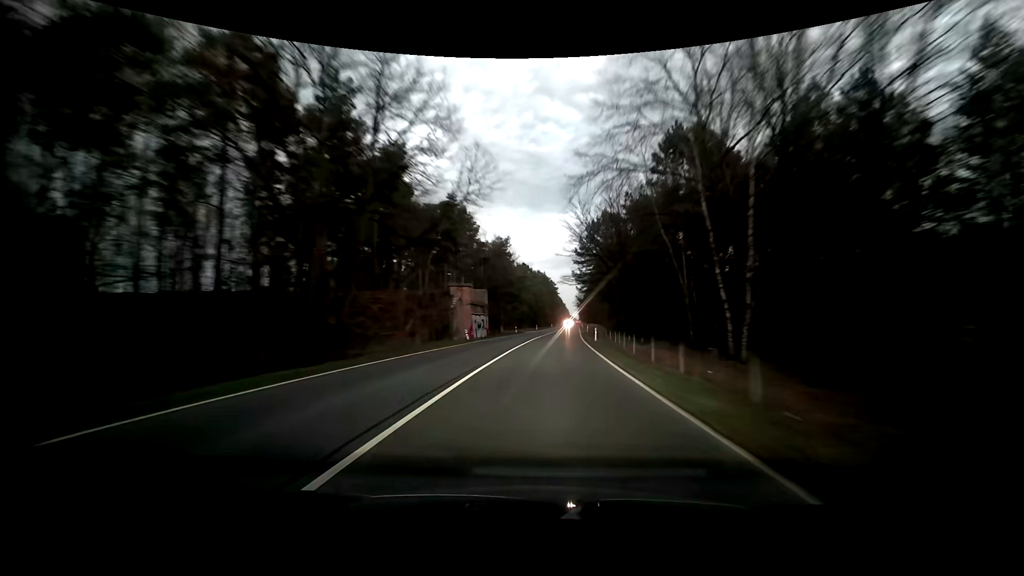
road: primary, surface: asphalt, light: Dusk
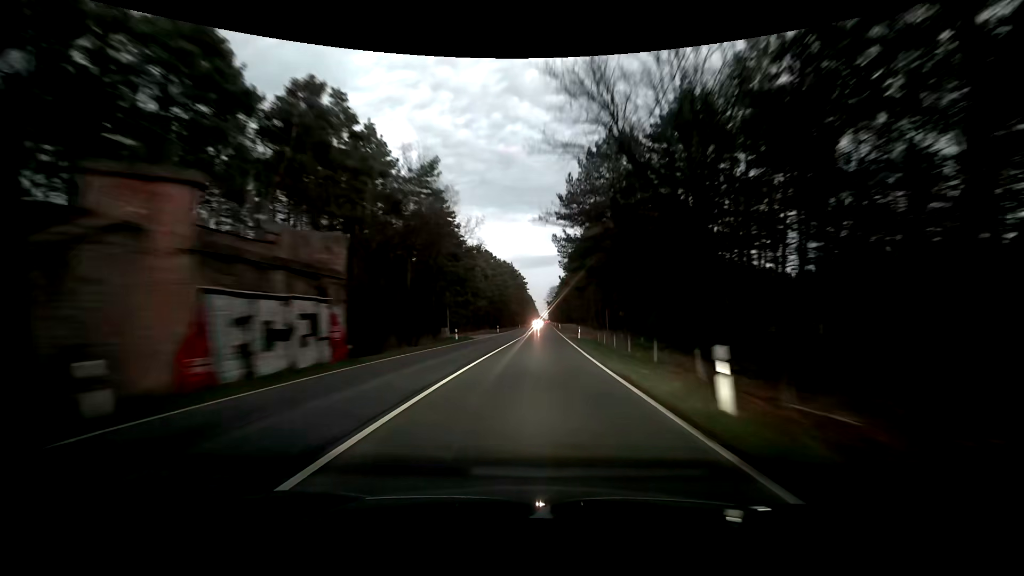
(+0.8, +30.7) m; +3°
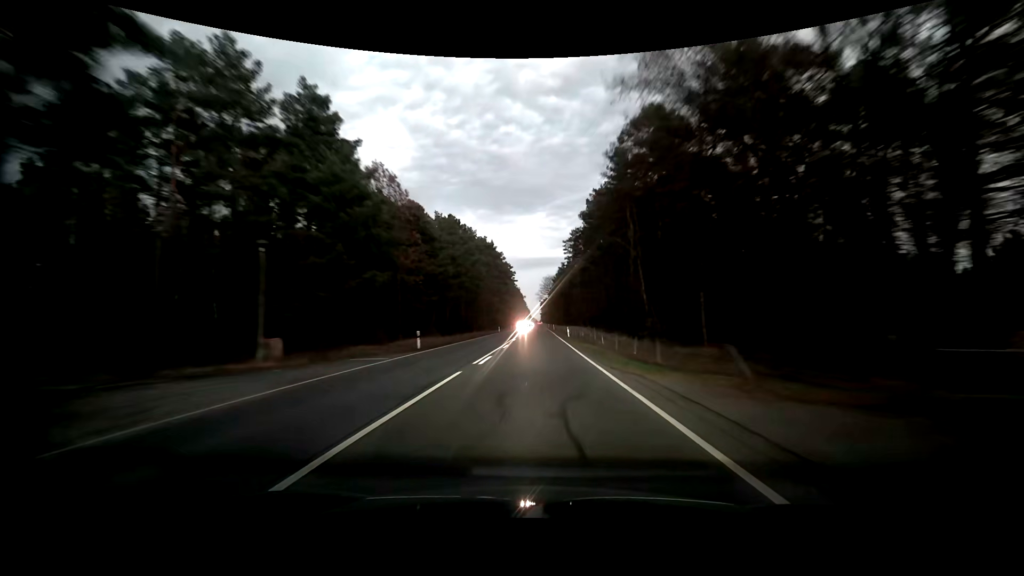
(+0.5, +46.2) m; +1°
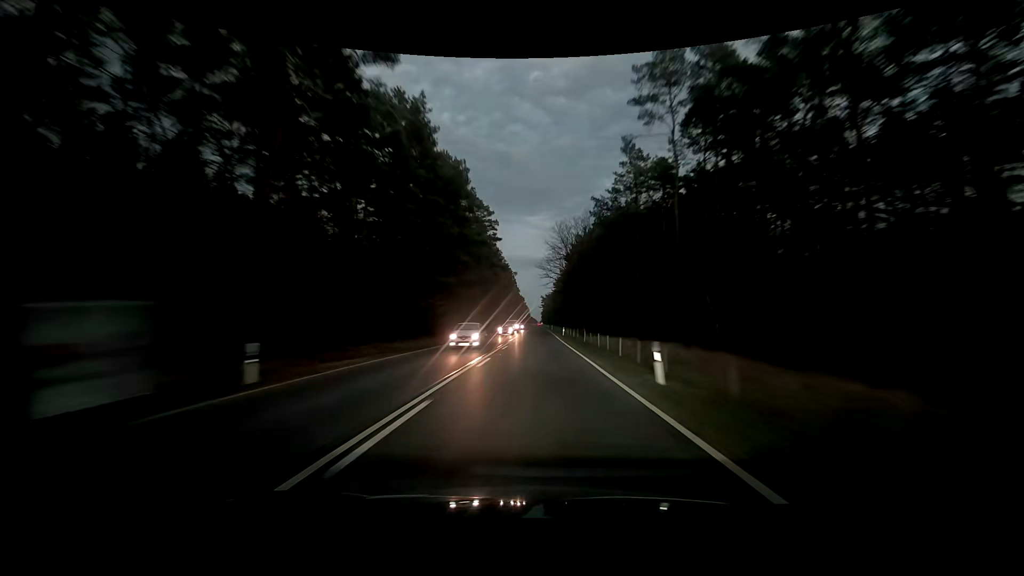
(-0.4, +77.4) m; -1°
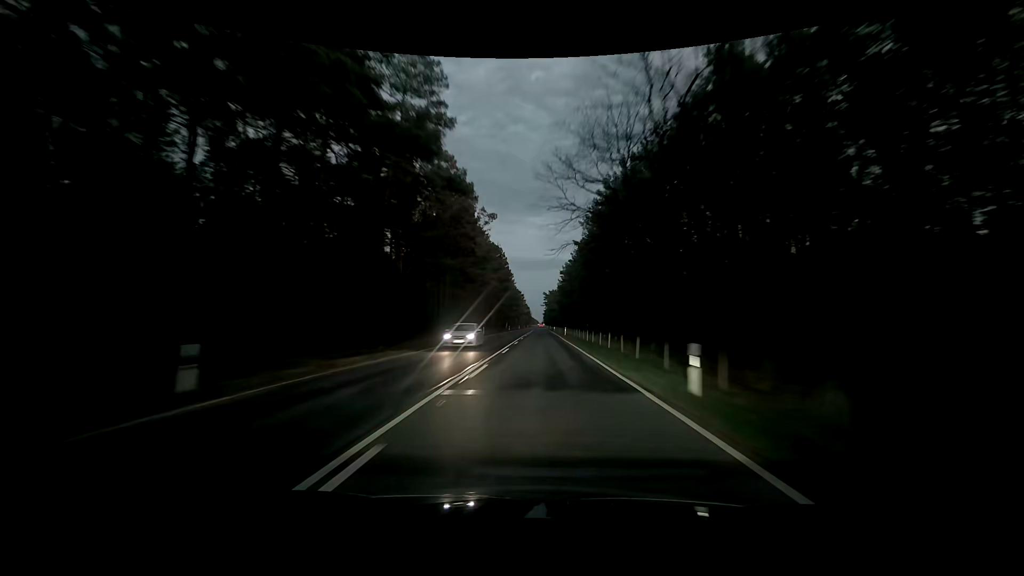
(+0.4, +47.0) m; 0°
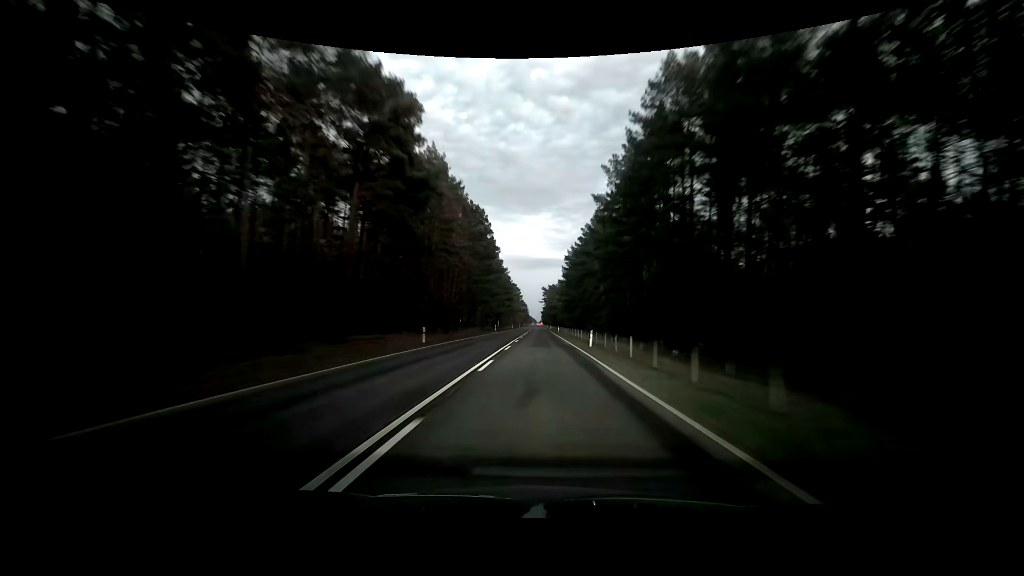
(+0.2, +31.4) m; +1°
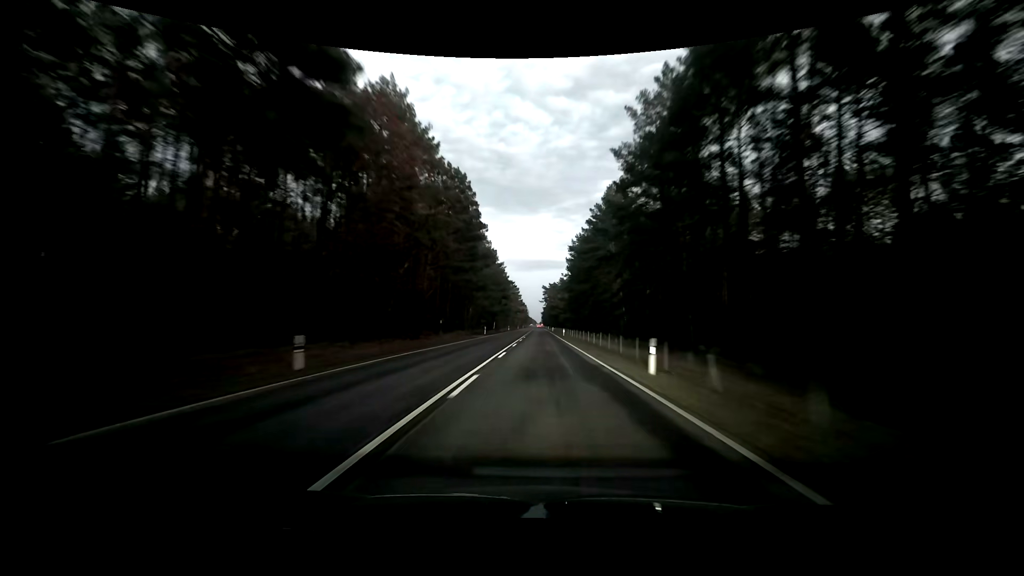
(0.0, +15.7) m; 0°
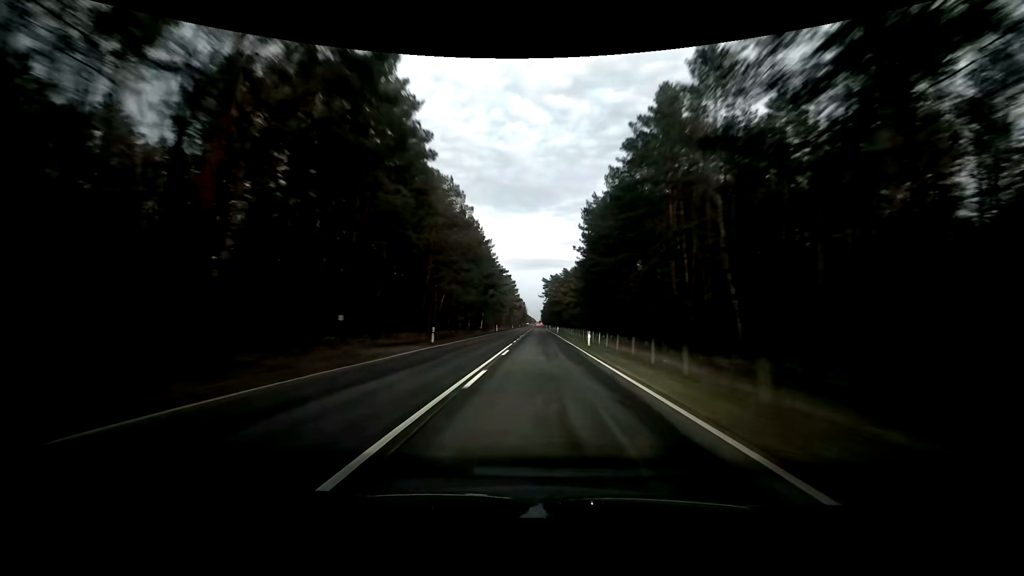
(0.0, +31.4) m; 0°
(0, +10) (0, +20) (0, +30) (0, +40) (0, +50) (0, +60) (0, +70) (0, +80) (0, +90) (0, +100) m
